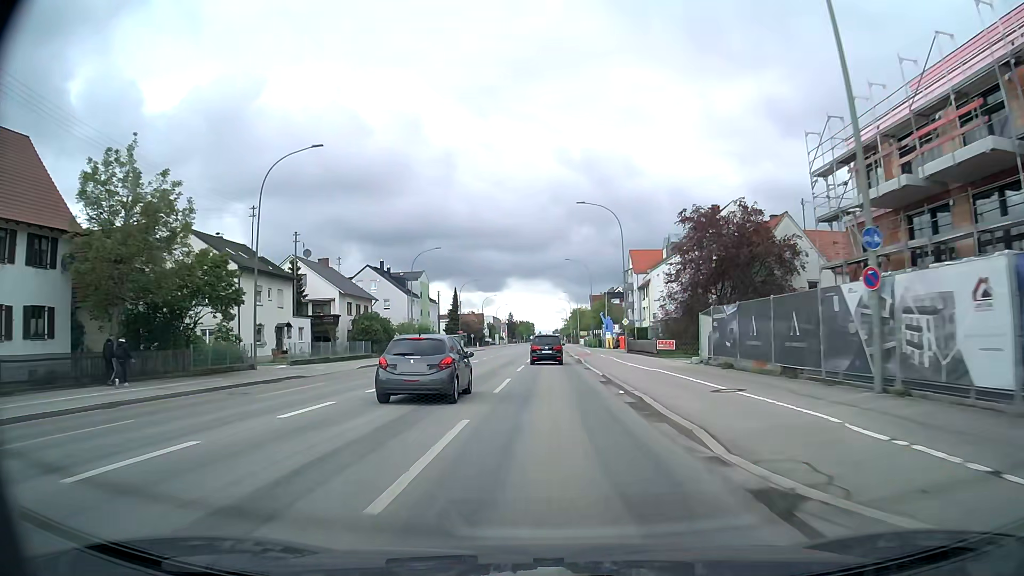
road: tertiary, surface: asphalt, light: Day
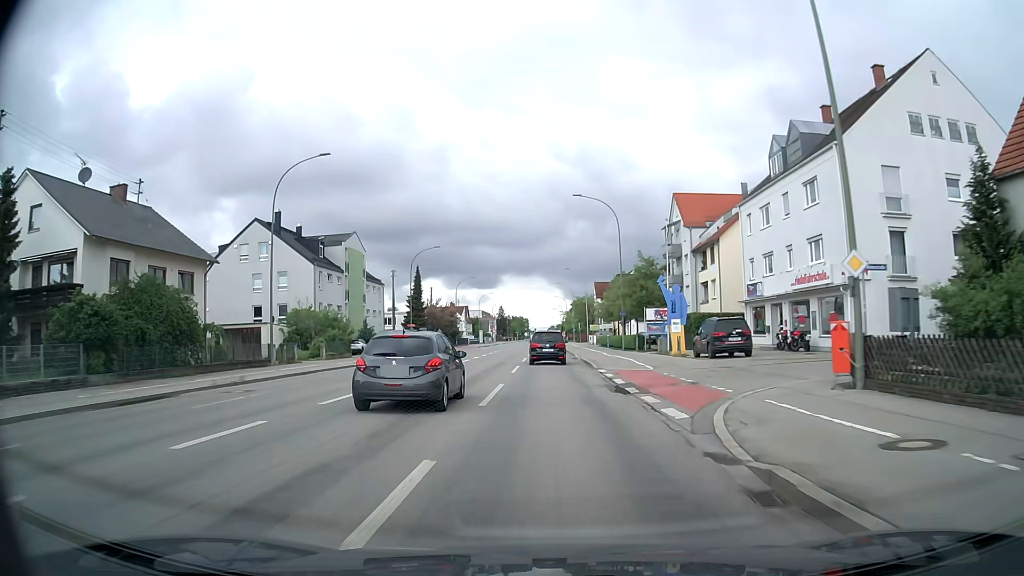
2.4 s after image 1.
(+0.1, +39.7) m; +1°
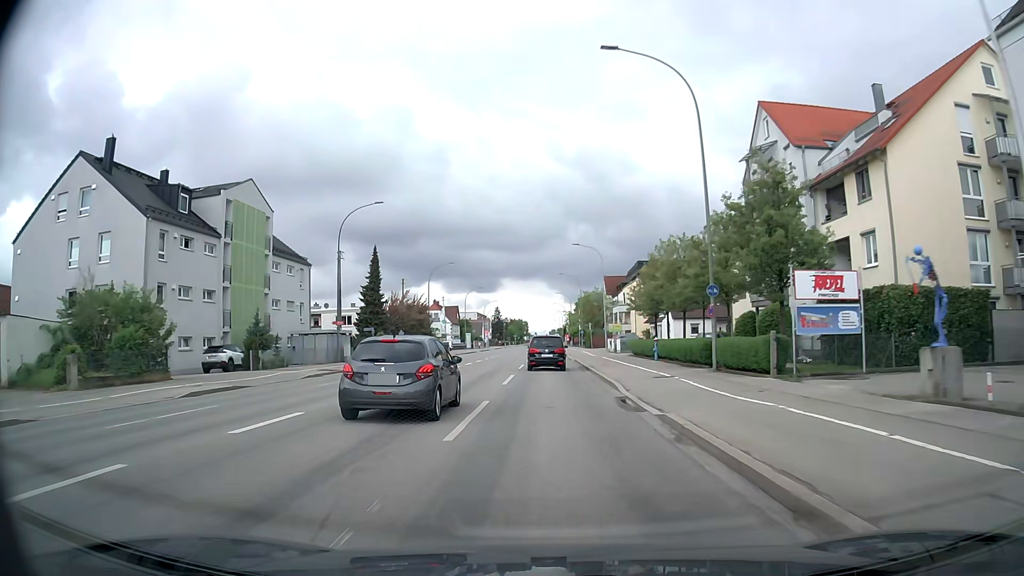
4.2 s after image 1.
(-0.1, +28.1) m; 0°
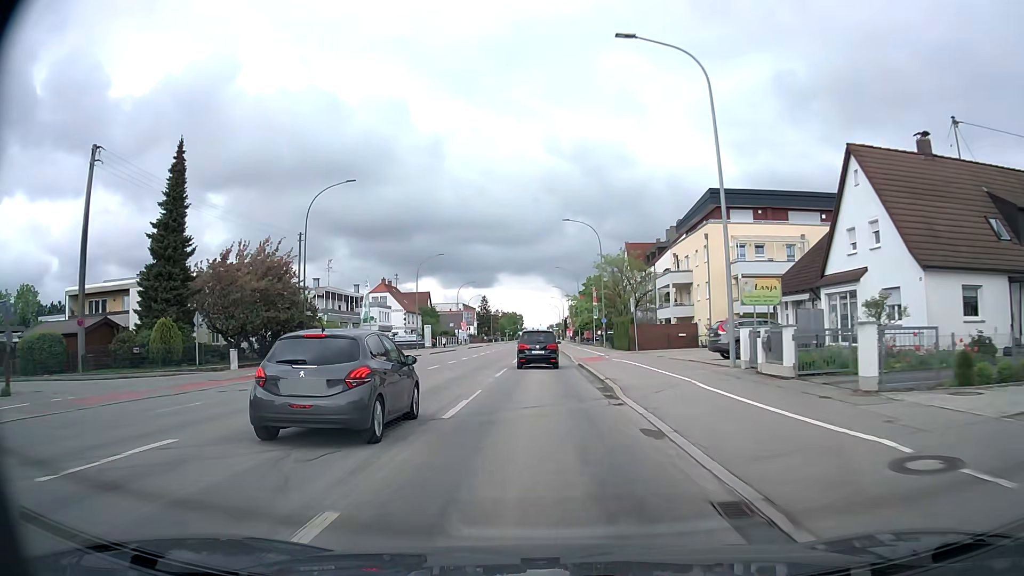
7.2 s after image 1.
(+0.4, +46.4) m; 0°
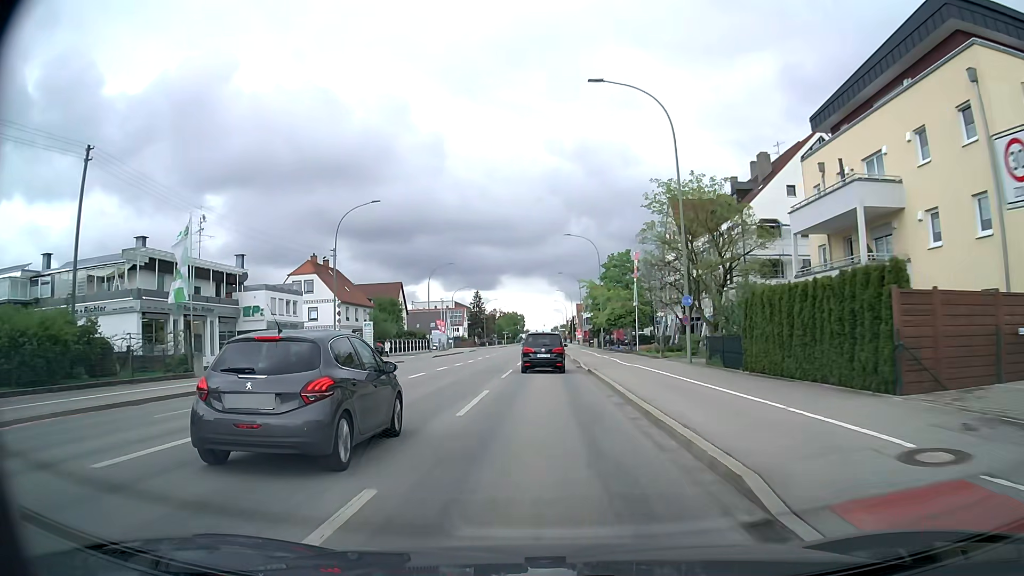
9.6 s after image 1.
(-0.2, +35.2) m; 0°
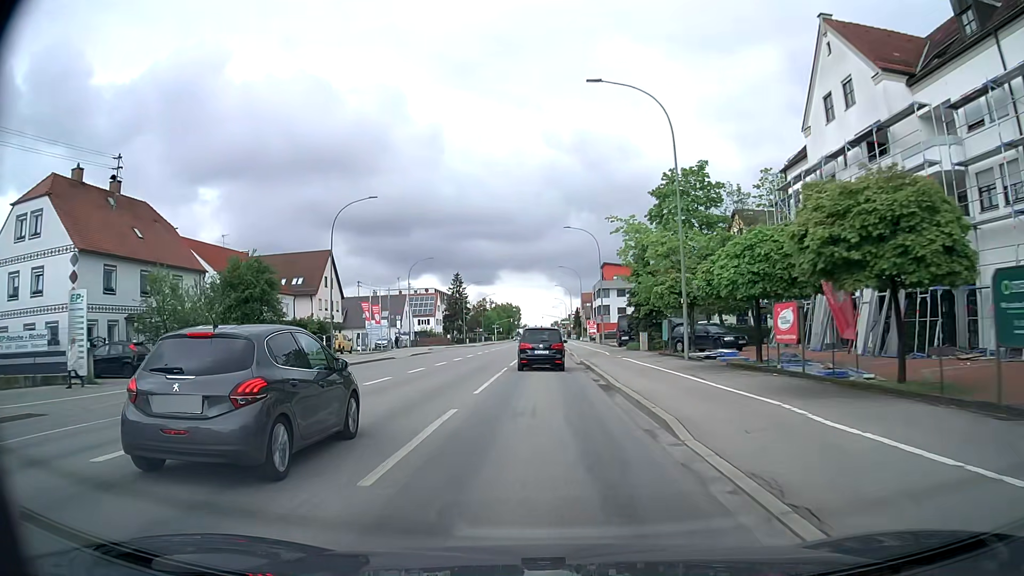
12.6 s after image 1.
(+0.1, +42.0) m; 0°
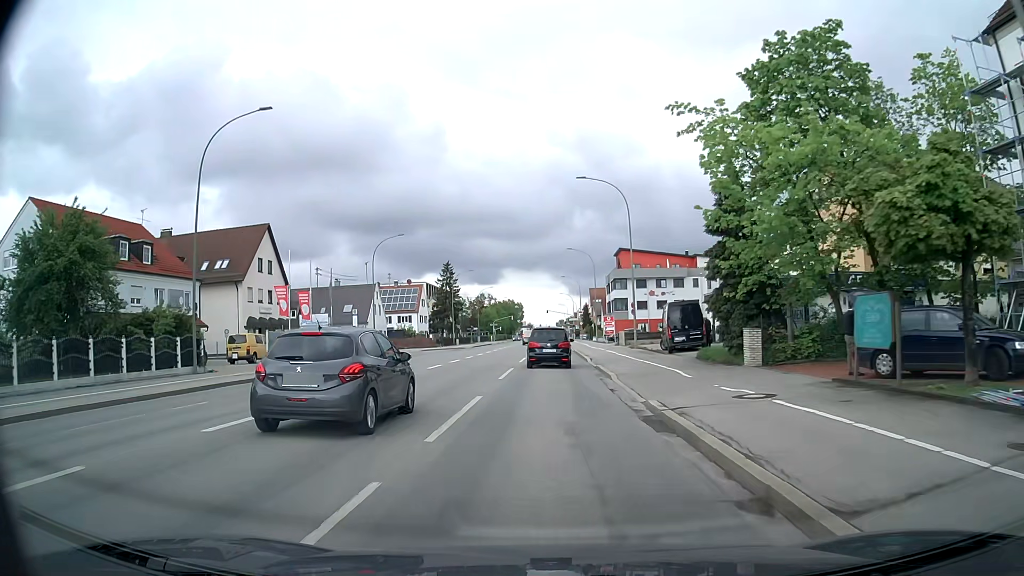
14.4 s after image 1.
(0.0, +21.3) m; -1°
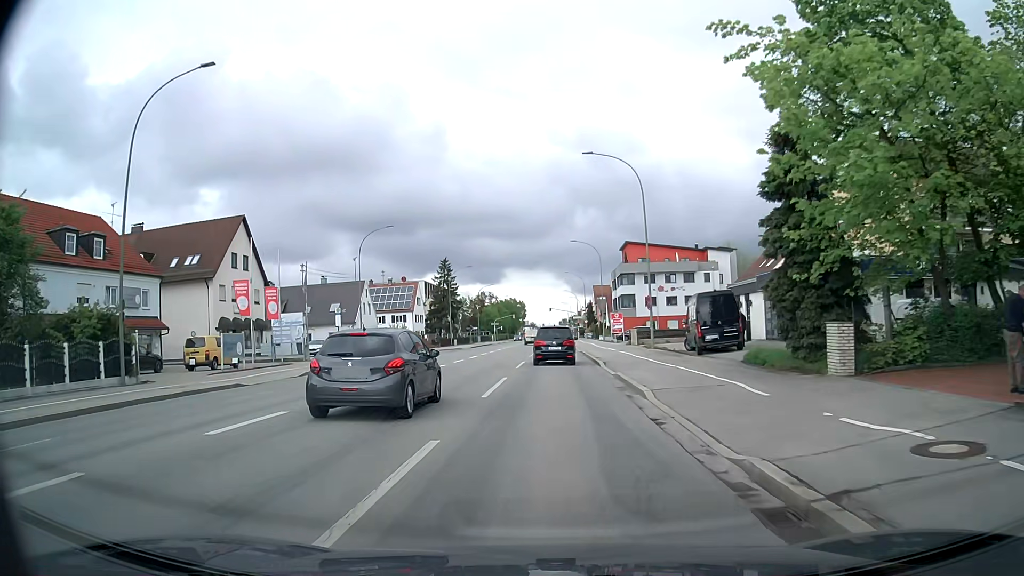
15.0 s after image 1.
(0.0, +6.1) m; 0°
